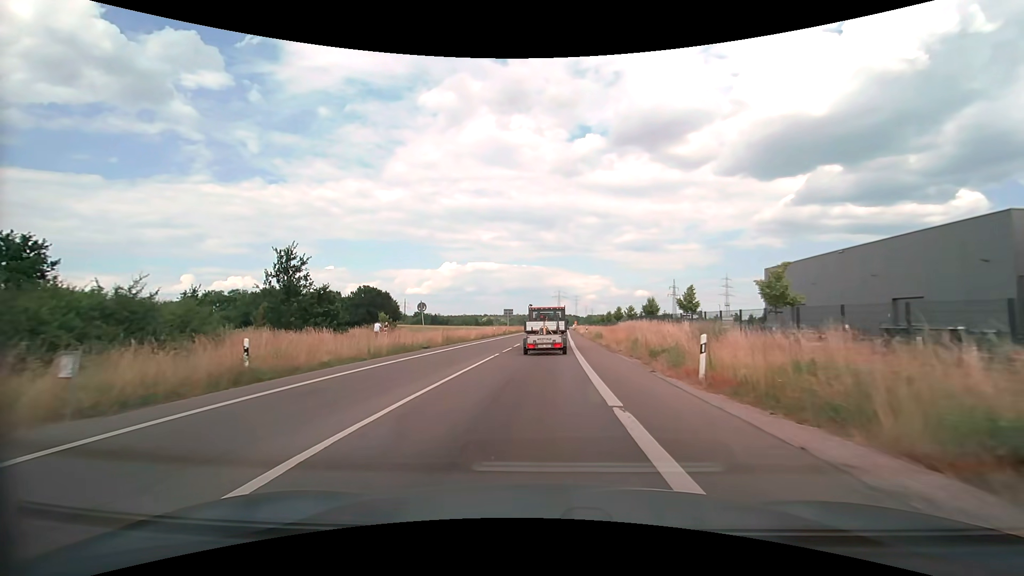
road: secondary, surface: asphalt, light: Day
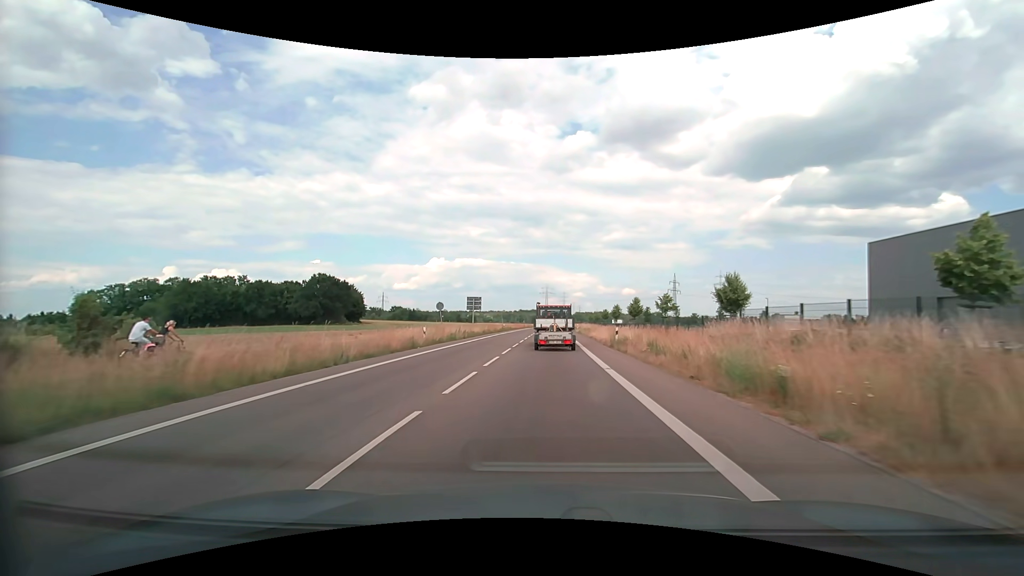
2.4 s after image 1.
(+0.3, +33.1) m; +2°
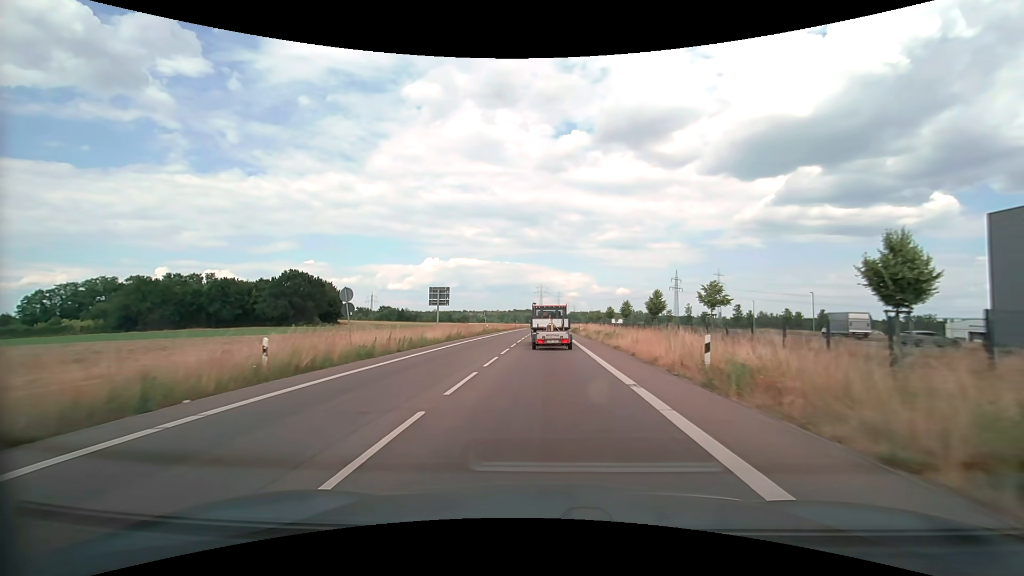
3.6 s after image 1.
(+0.1, +17.3) m; 0°
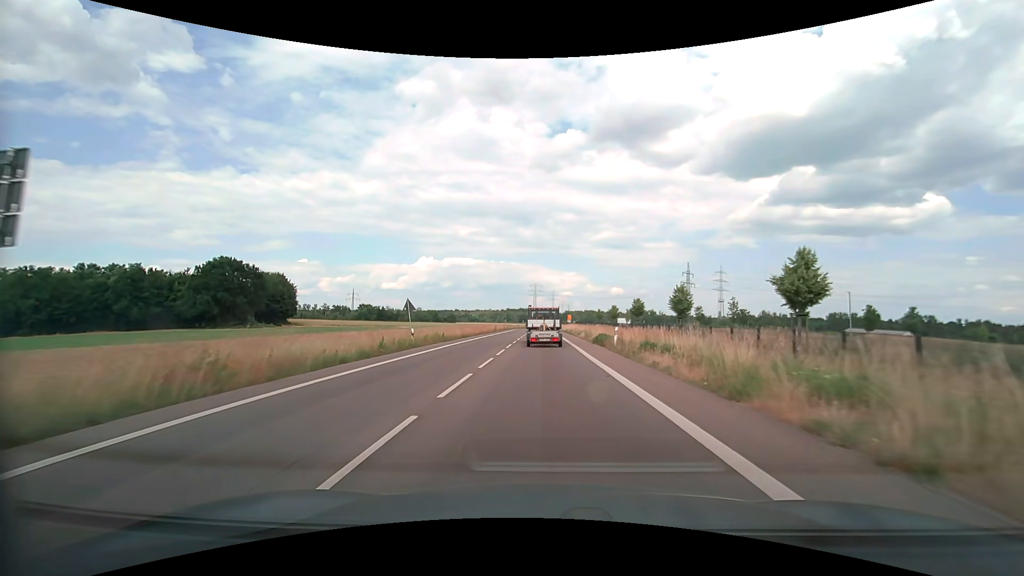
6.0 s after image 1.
(+0.3, +34.4) m; +1°
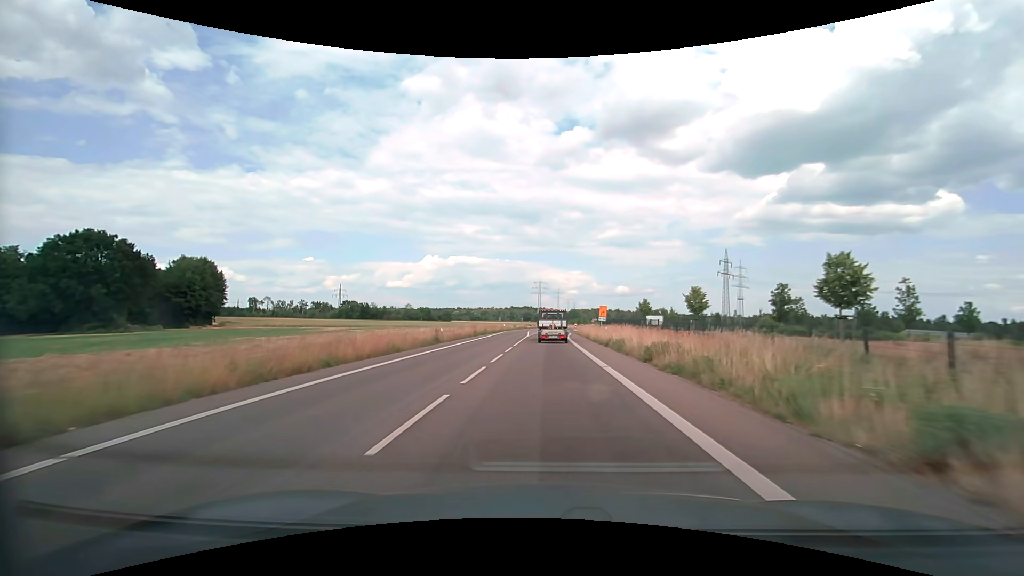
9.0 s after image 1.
(0.0, +43.7) m; 0°
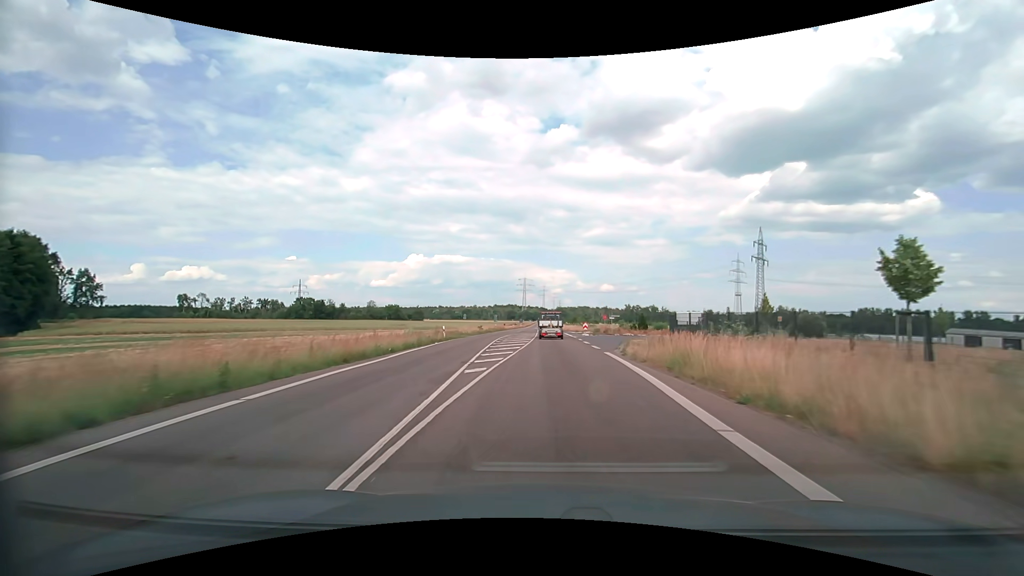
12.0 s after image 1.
(0.0, +45.4) m; +1°
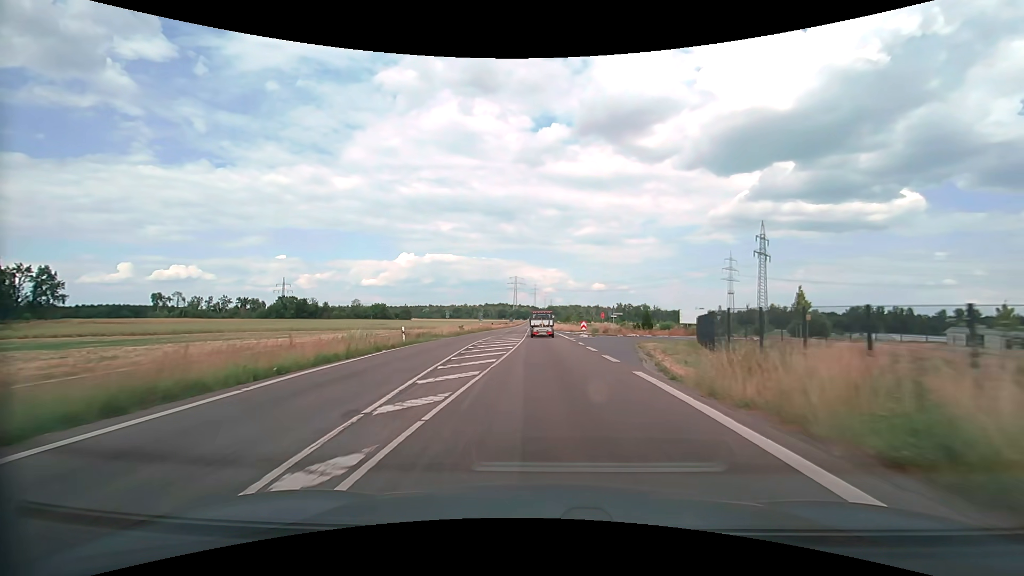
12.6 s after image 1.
(+0.1, +9.3) m; +1°
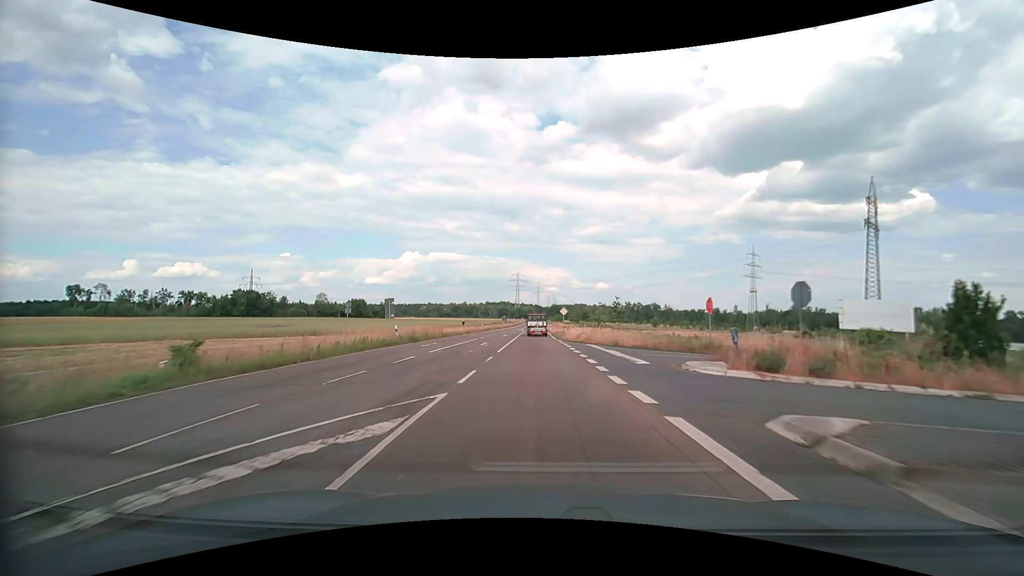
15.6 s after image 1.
(+0.1, +47.6) m; 0°
(0, +10) (0, +20) (0, +30) (0, +40) (0, +50) (-1, +60) (-1, +70) (-1, +80) (-2, +90) (-2, +100) m
